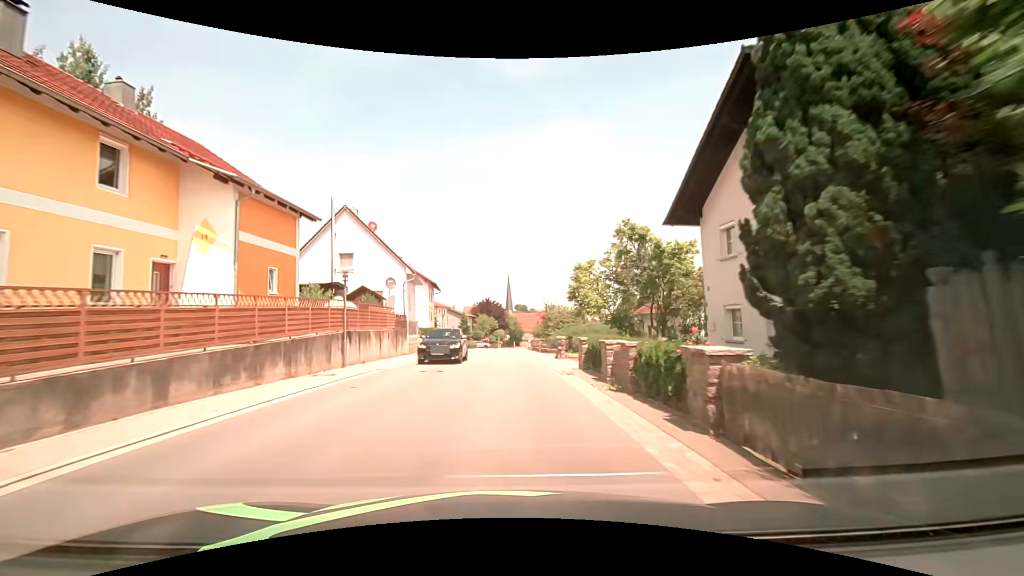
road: tertiary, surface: asphalt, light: Day
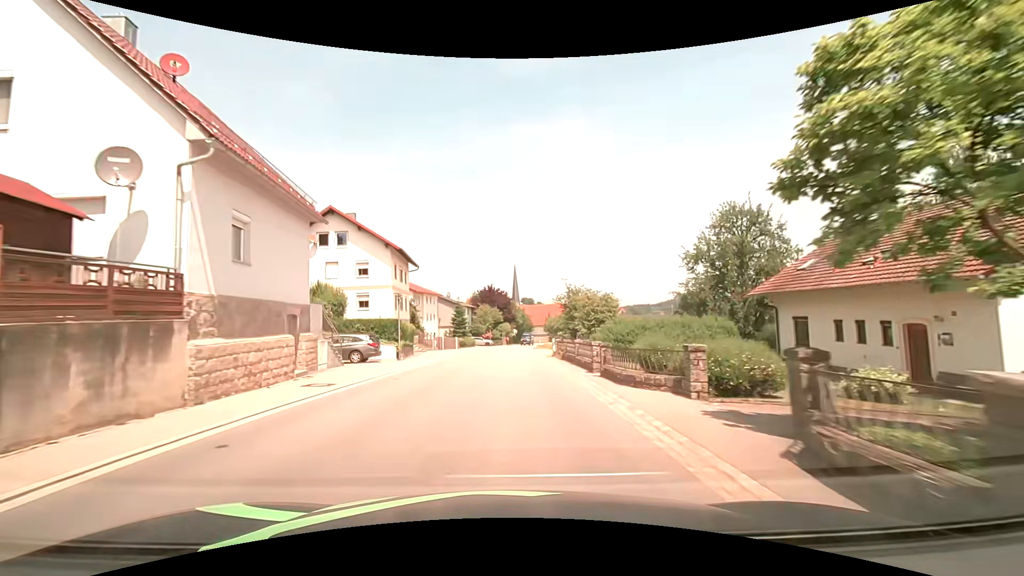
(-0.3, +23.4) m; -1°
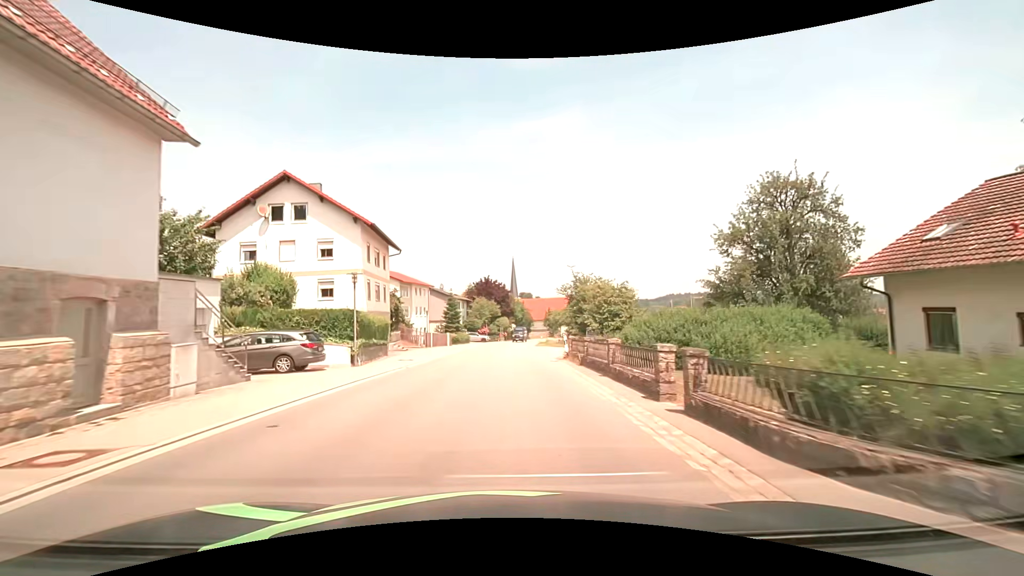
(0.0, +7.8) m; 0°
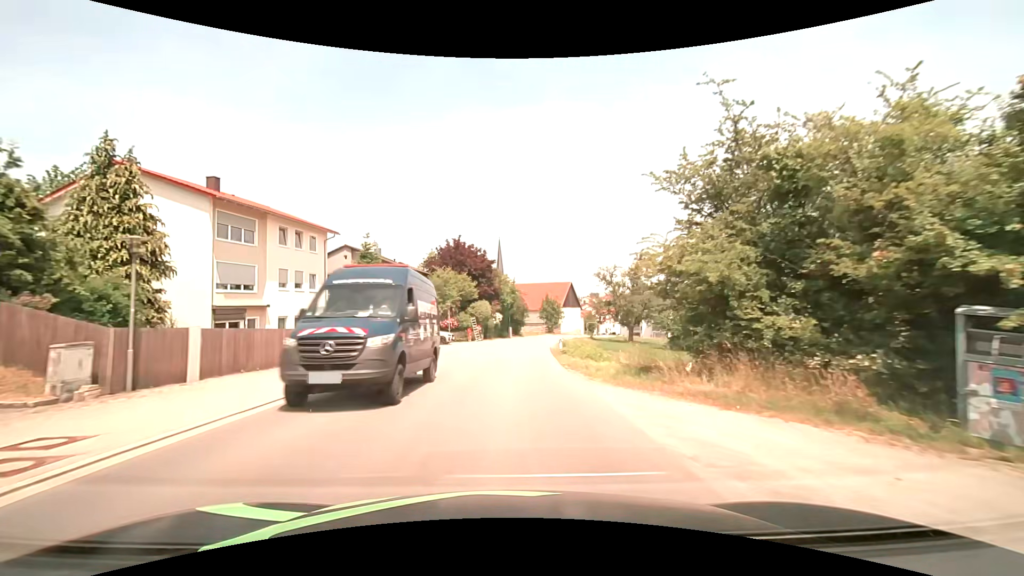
(+0.5, +39.1) m; +2°
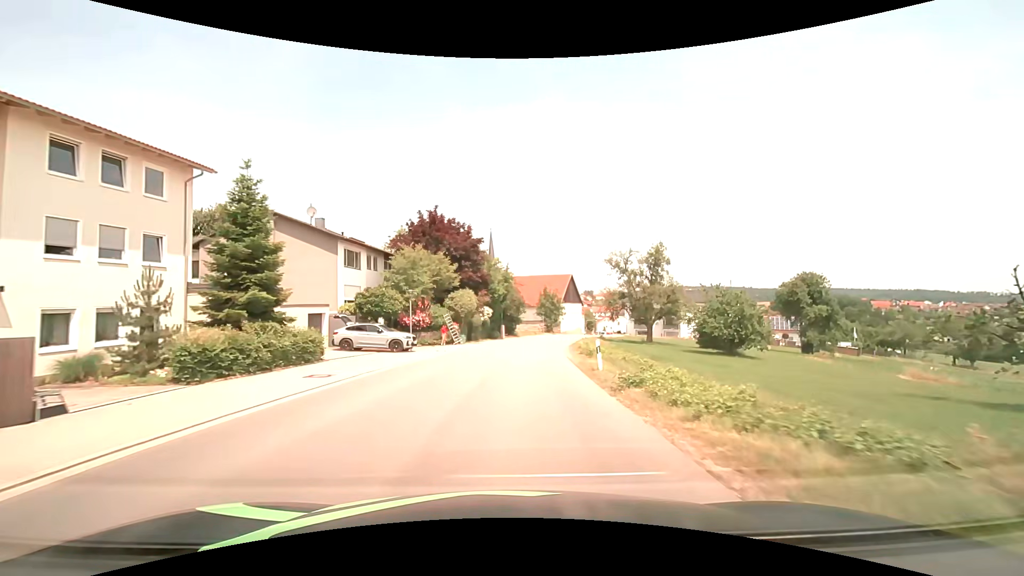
(+0.1, +15.5) m; +1°
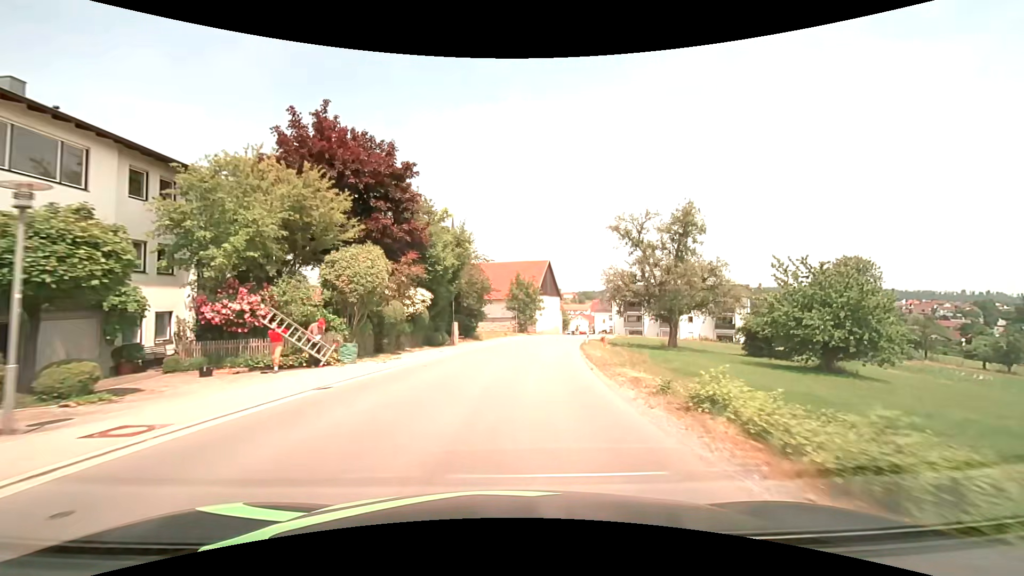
(+0.8, +23.1) m; +4°
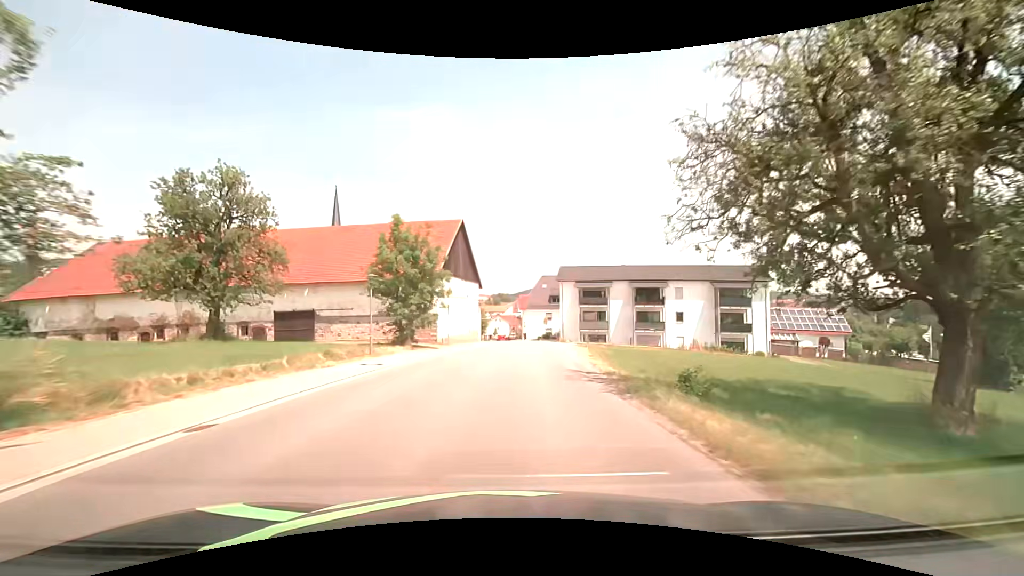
(+3.1, +38.0) m; +10°
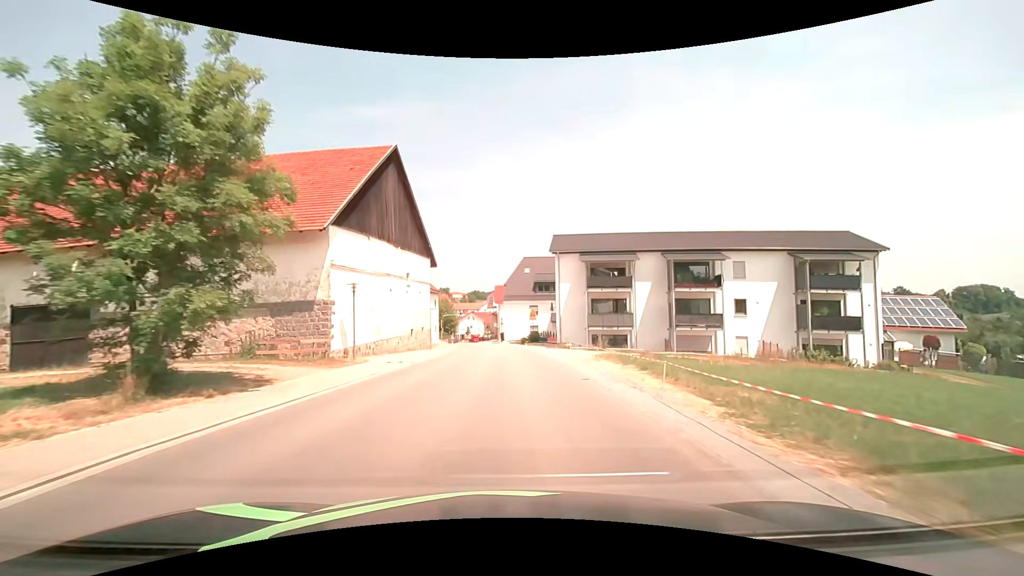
(+0.7, +22.8) m; +3°
(0, +10) (0, +20) (0, +30) (-1, +40) (-1, +50) (-3, +60) (-4, +70) (-5, +80) (-6, +90) (-7, +100) m
